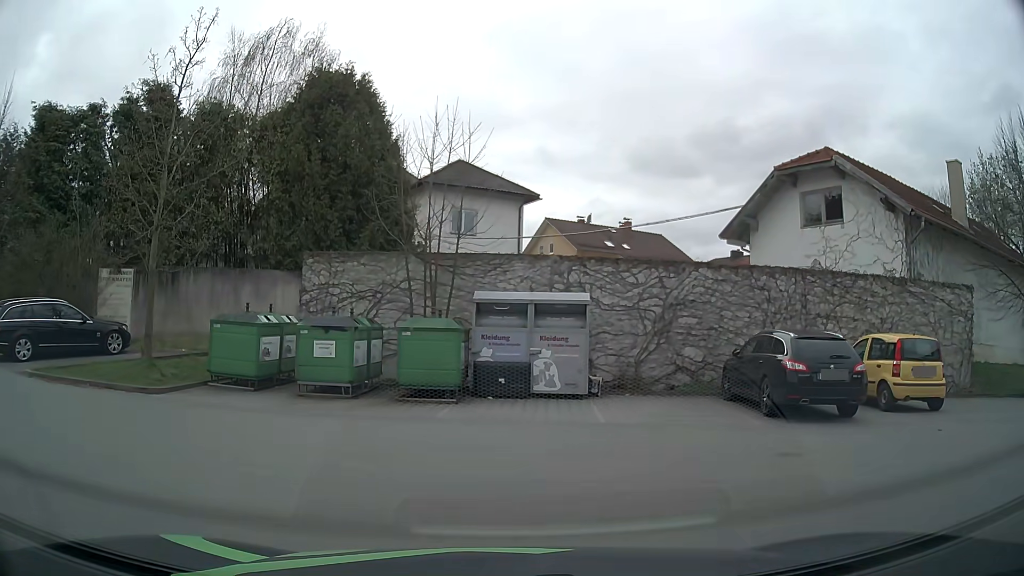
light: Day
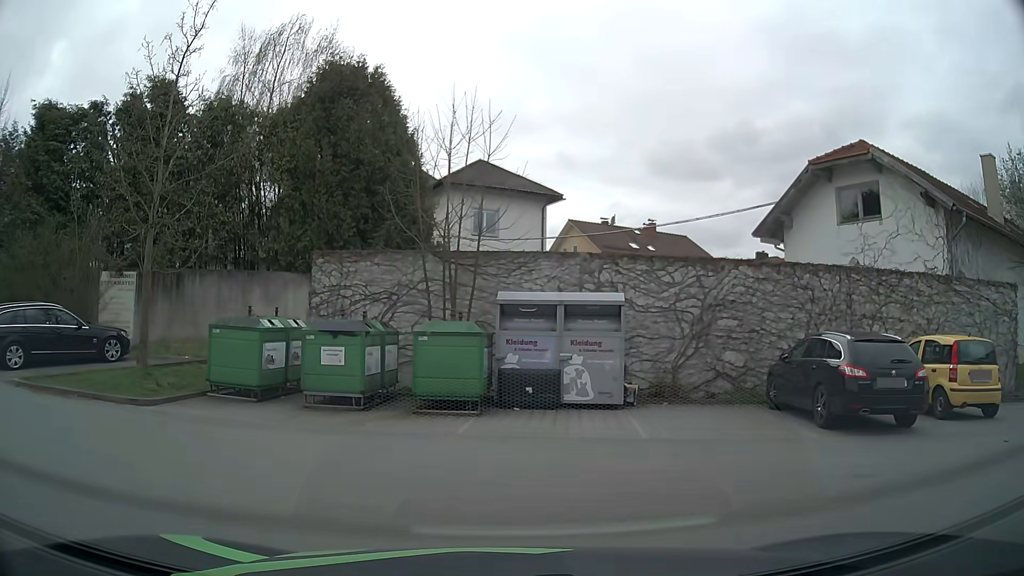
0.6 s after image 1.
(0.0, +1.2) m; -2°
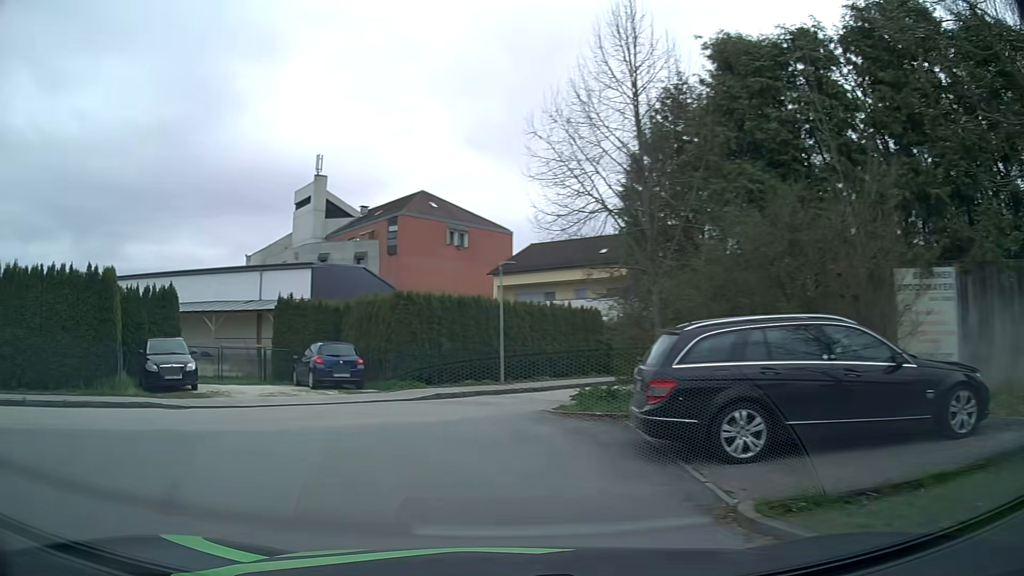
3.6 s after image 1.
(-4.5, +8.1) m; -62°
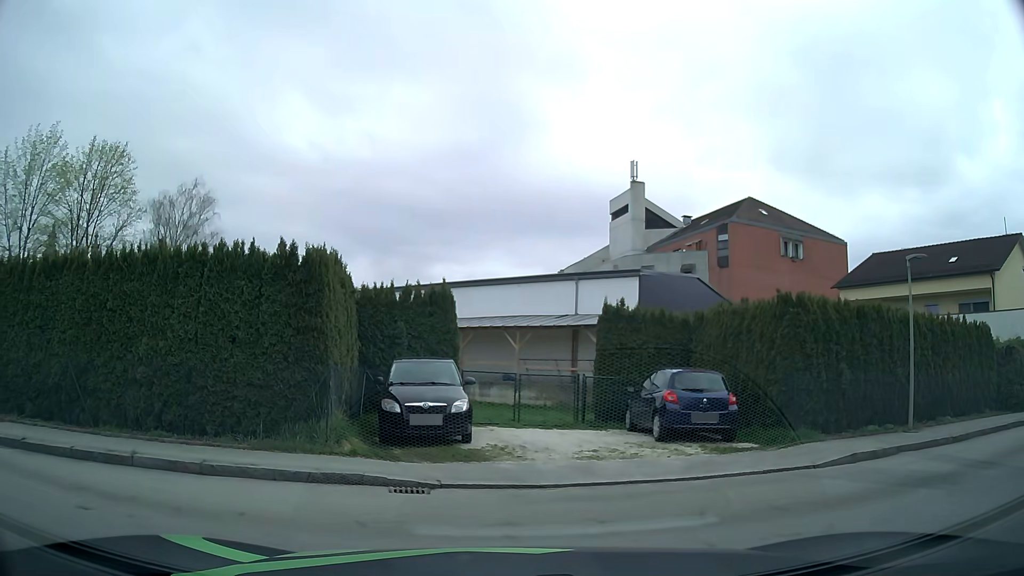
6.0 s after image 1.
(-1.8, +6.8) m; -27°
